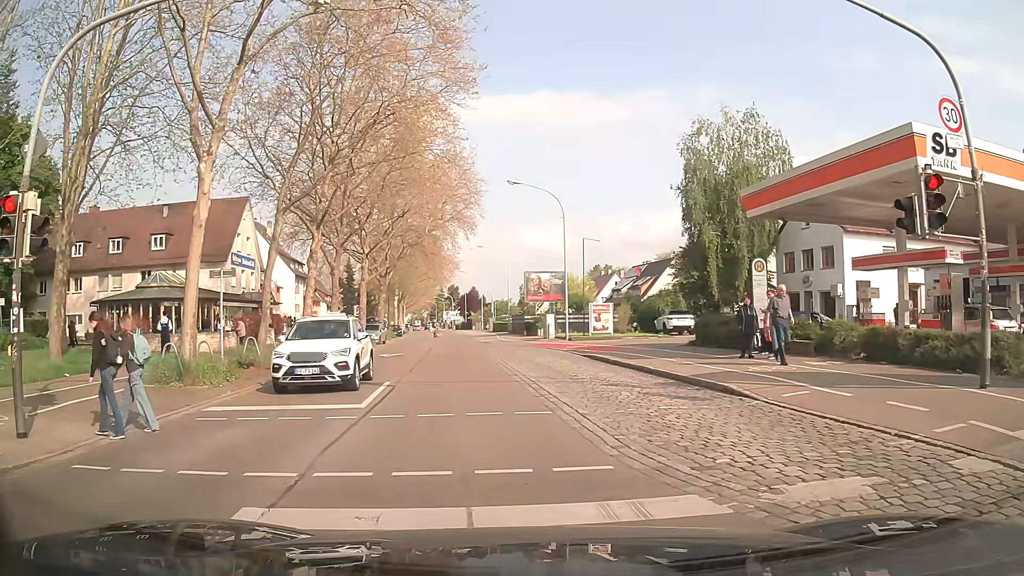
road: secondary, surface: asphalt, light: Day
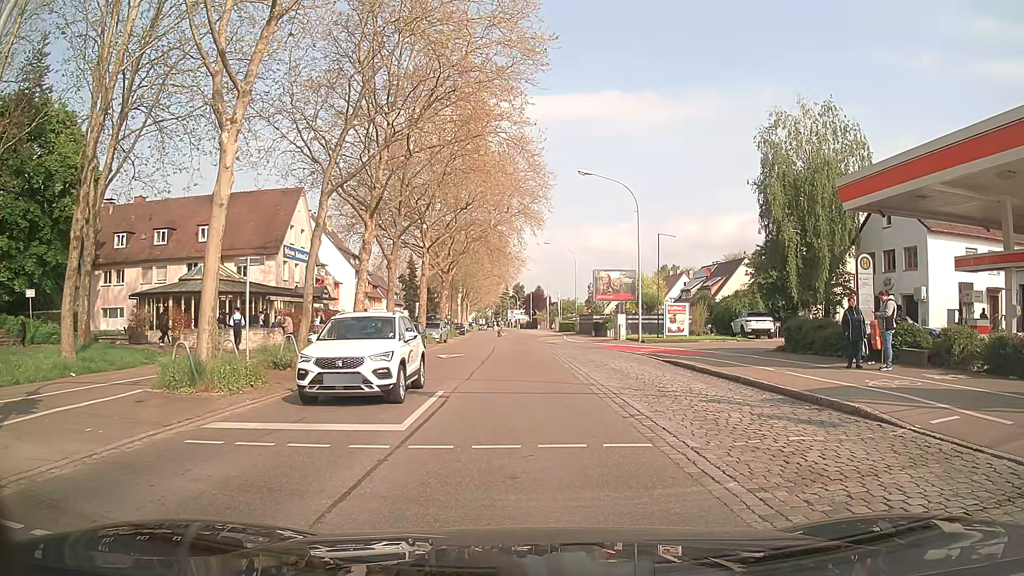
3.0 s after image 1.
(-0.3, +2.4) m; -9°
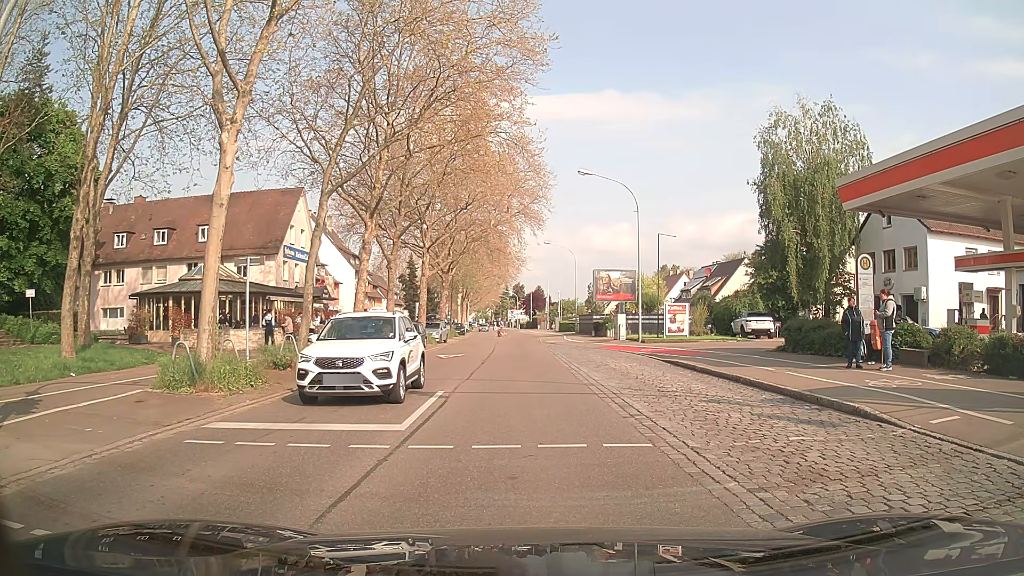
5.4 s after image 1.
(0.0, +0.1) m; 0°
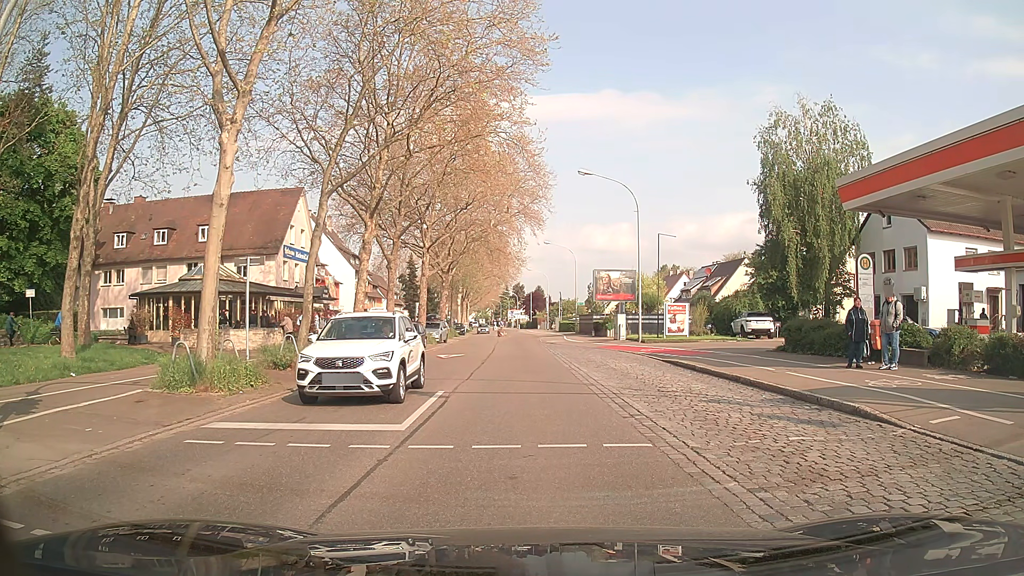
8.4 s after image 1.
(0.0, 0.0) m; 0°
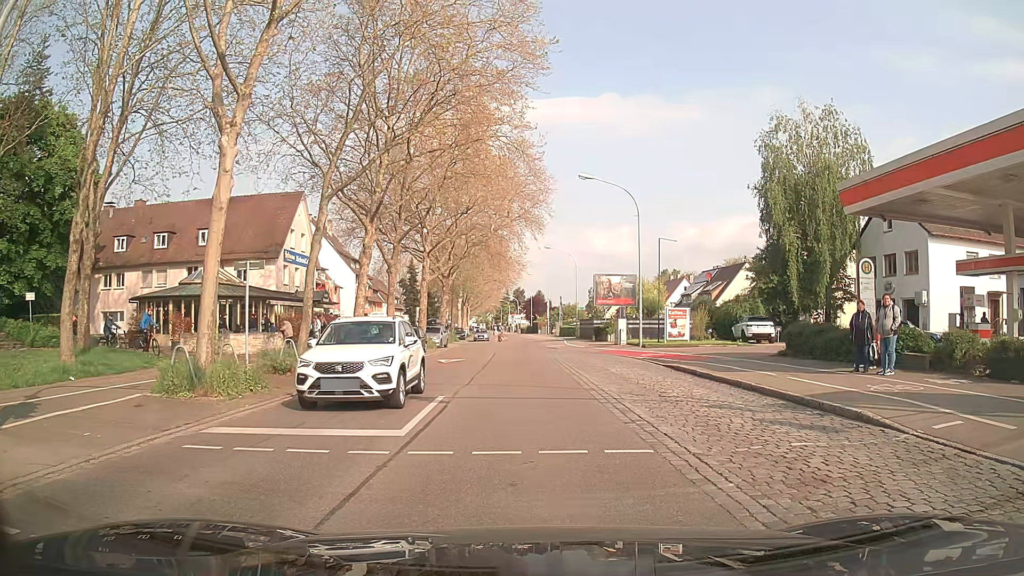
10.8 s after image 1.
(0.0, +0.1) m; 0°
